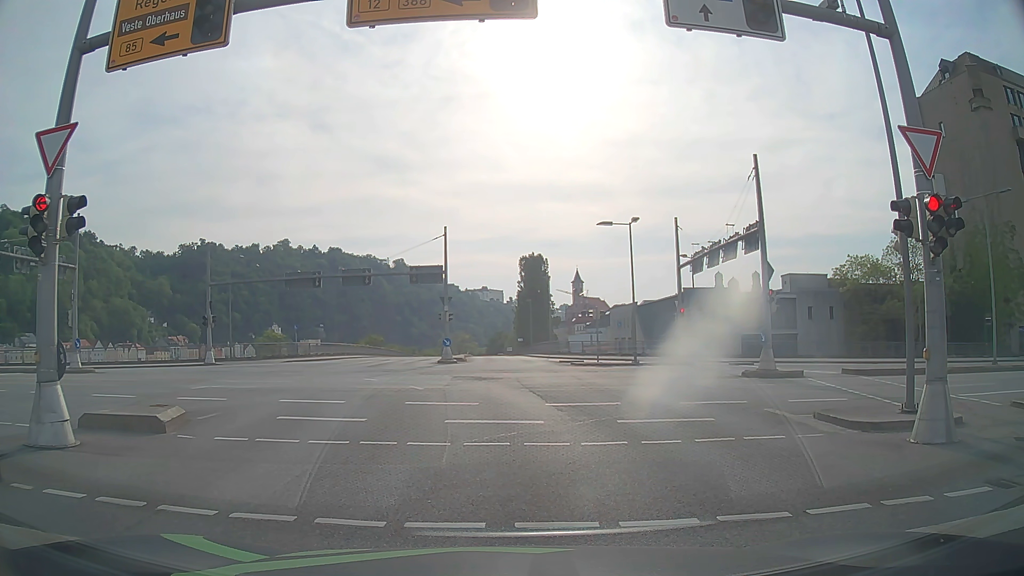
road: primary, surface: asphalt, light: Day
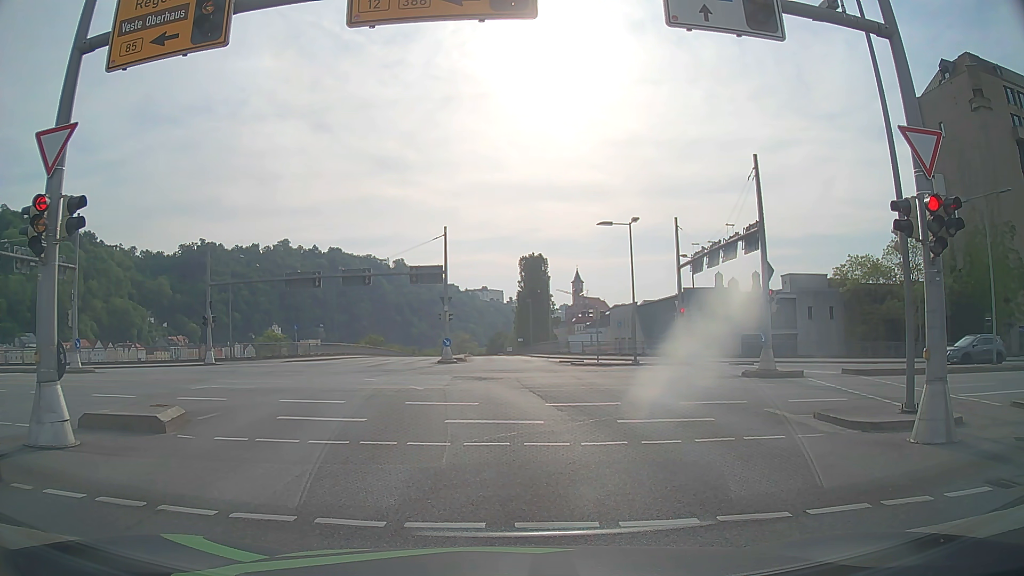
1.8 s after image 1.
(0.0, 0.0) m; 0°
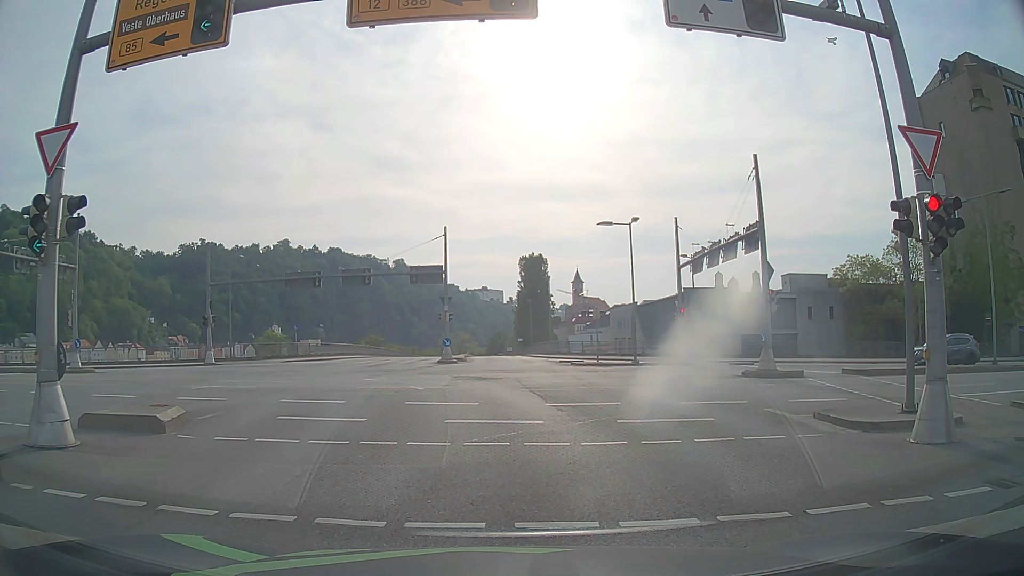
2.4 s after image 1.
(0.0, 0.0) m; 0°
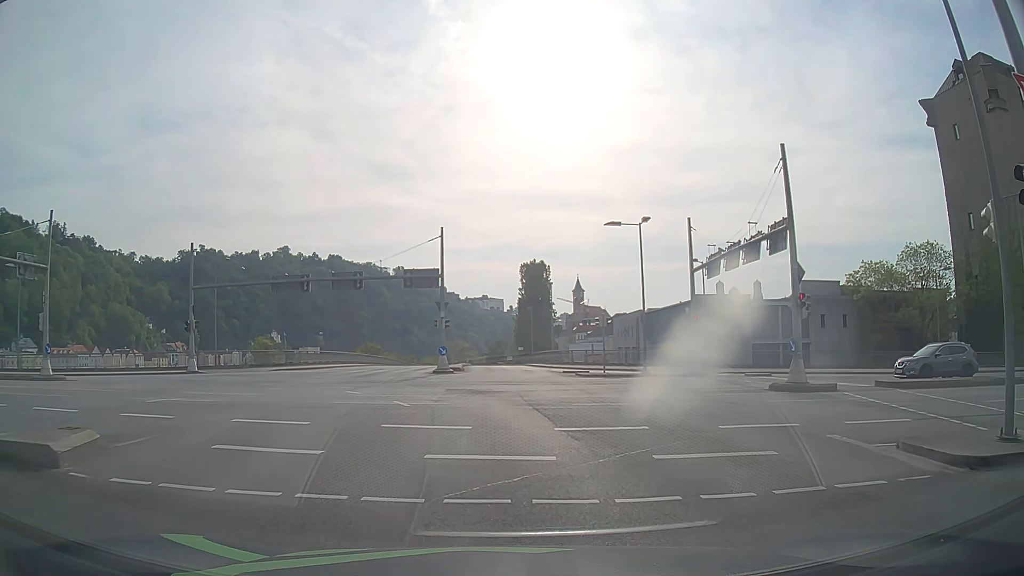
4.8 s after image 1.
(0.0, +3.1) m; +2°
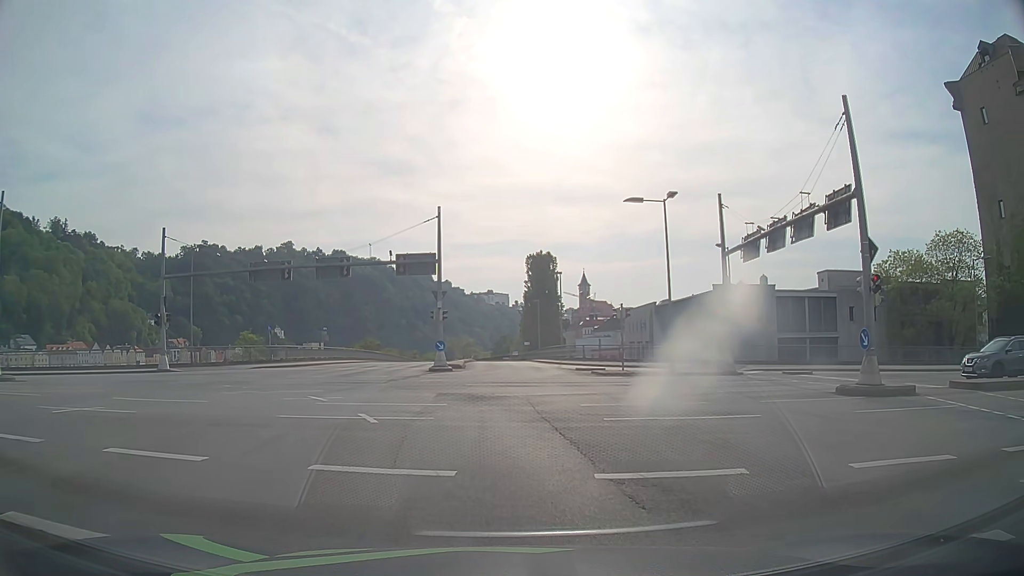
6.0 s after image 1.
(-0.1, +5.0) m; -1°
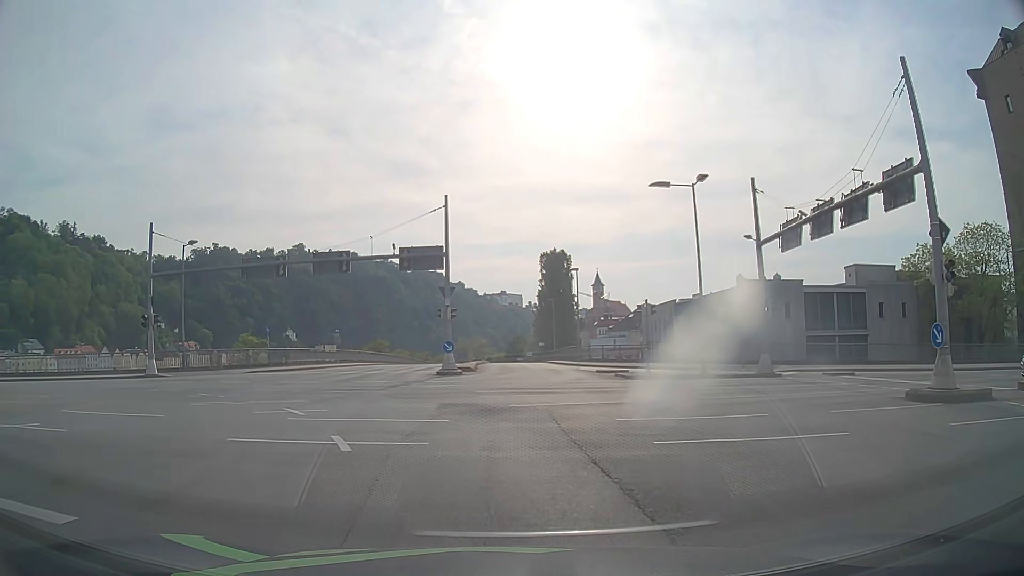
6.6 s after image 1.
(0.0, +3.2) m; -1°
